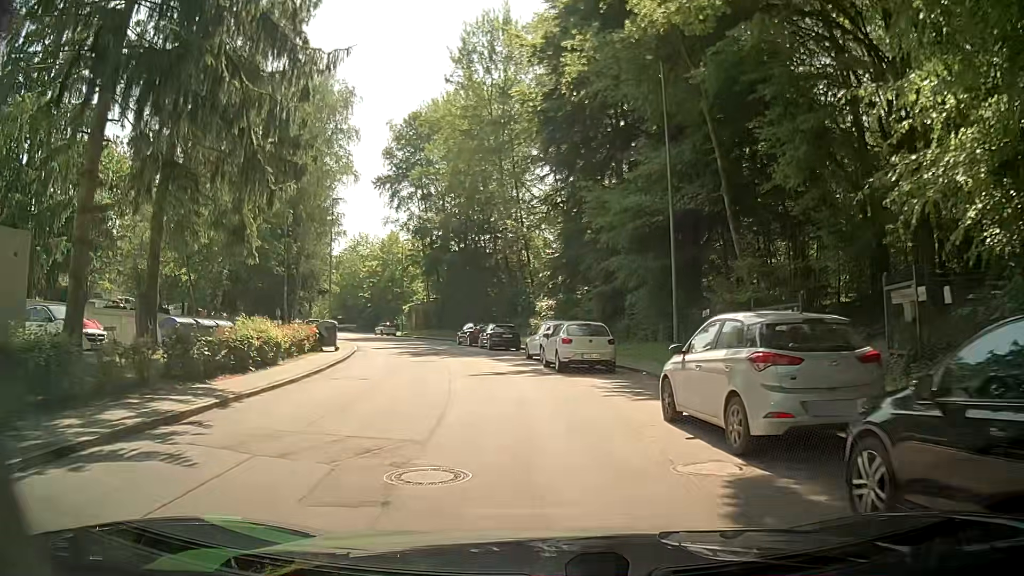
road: residential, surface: asphalt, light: Day
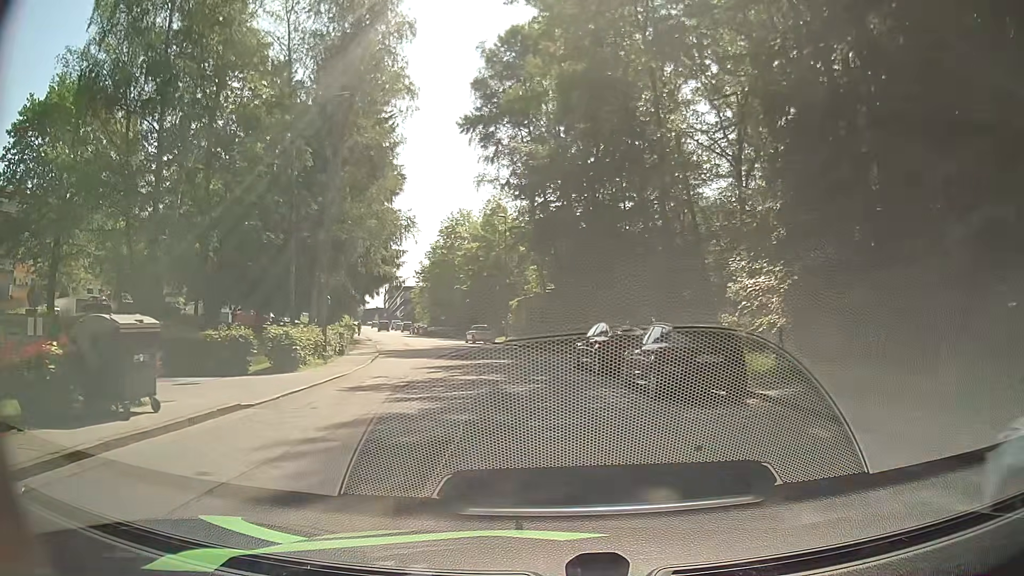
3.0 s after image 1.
(-2.1, +23.9) m; -12°
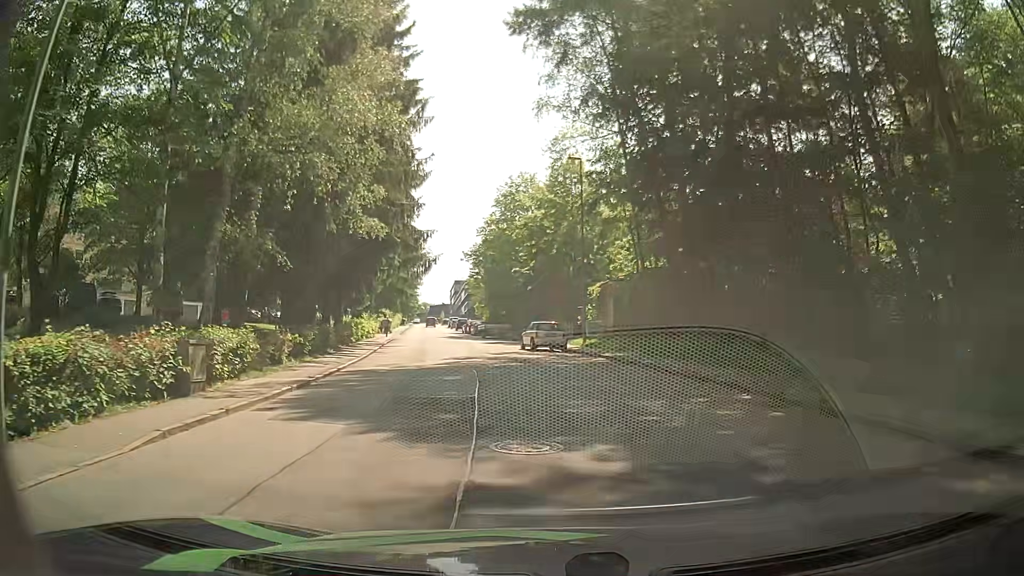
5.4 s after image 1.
(-1.2, +18.7) m; -5°
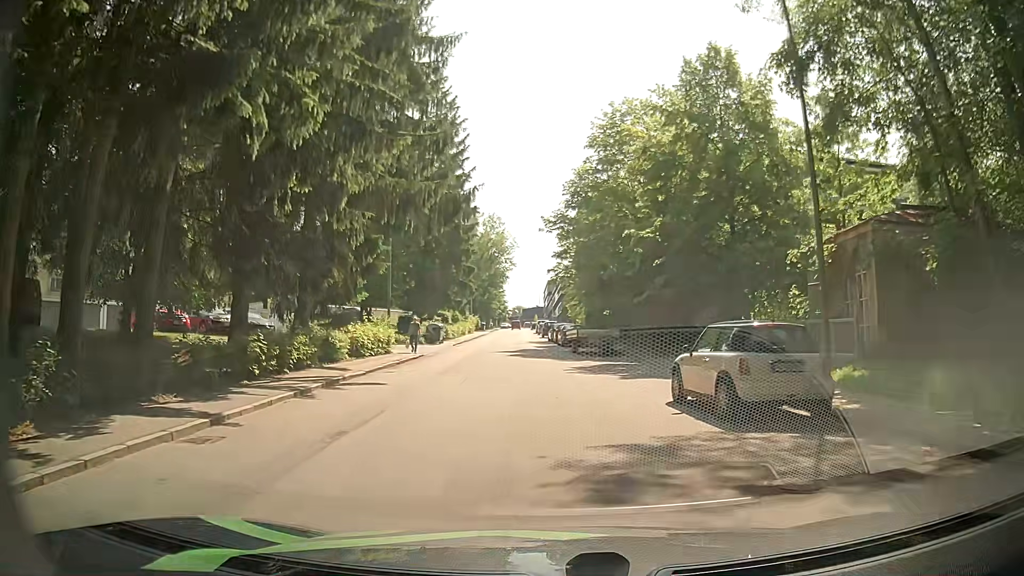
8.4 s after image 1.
(-2.0, +22.1) m; -9°
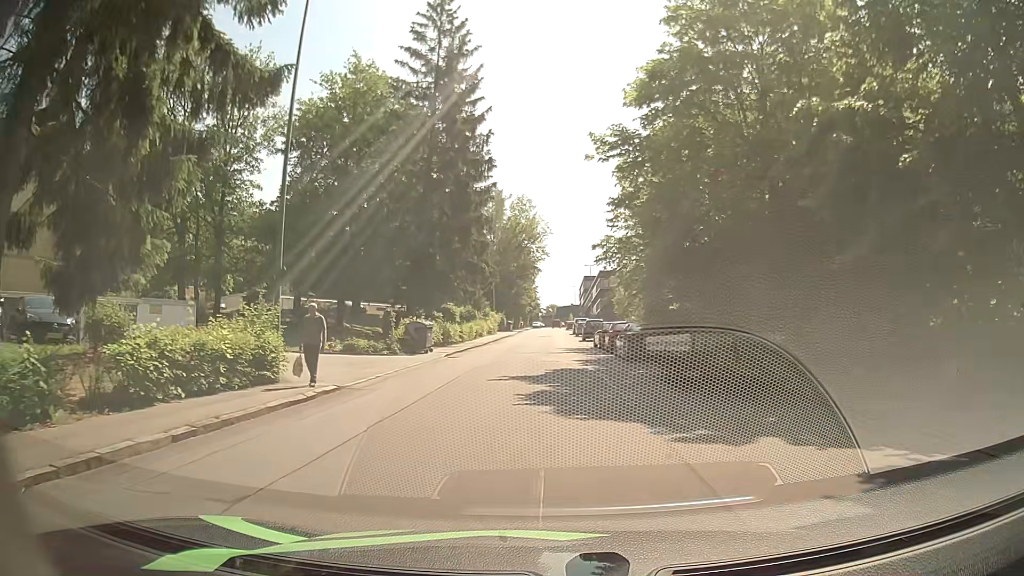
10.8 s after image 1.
(-0.4, +17.6) m; -4°
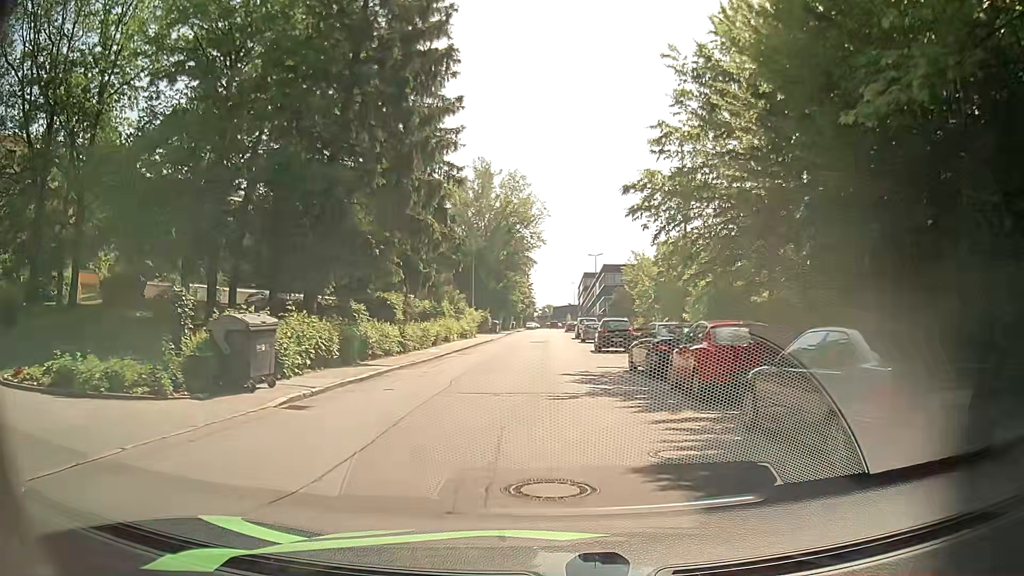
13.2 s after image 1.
(+0.2, +18.2) m; 0°
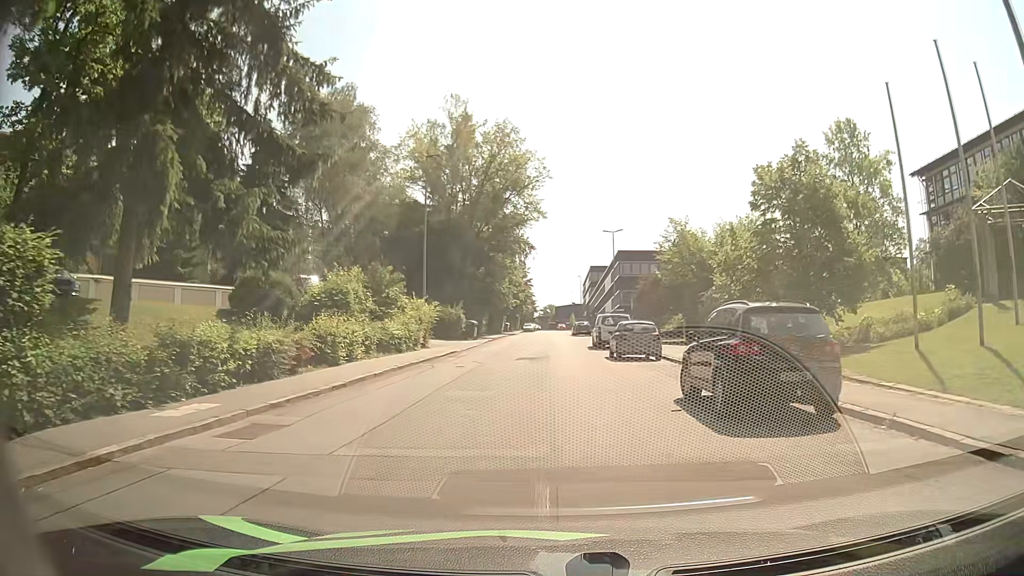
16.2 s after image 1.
(+0.3, +23.5) m; 0°
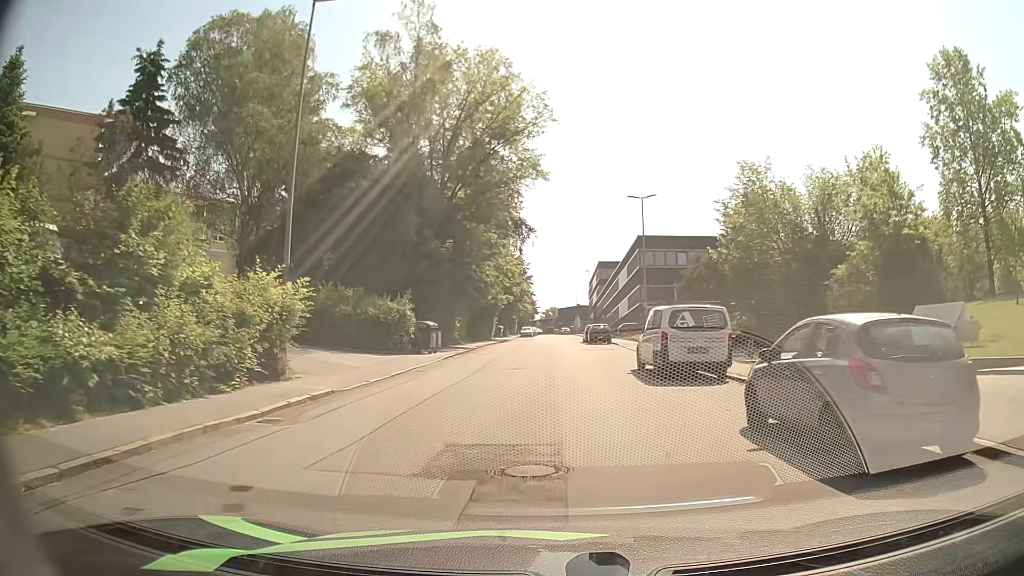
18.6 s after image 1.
(-0.2, +19.4) m; -1°
(0, +10) (0, +20) (+1, +30) (+1, +40) (+1, +50) (+1, +60) (+1, +70) (+2, +80) (+2, +90) (+2, +100) m
